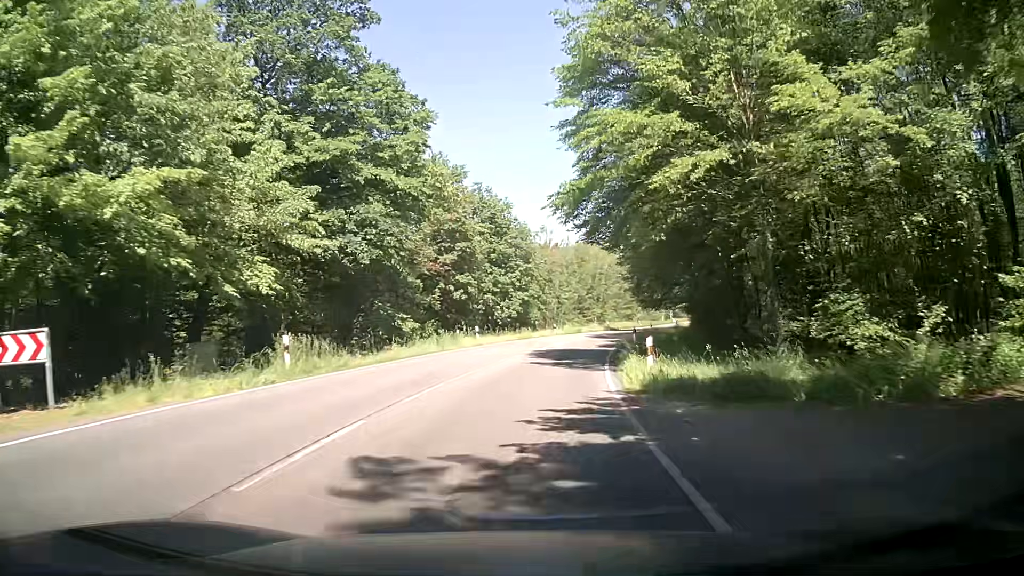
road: secondary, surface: asphalt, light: Day
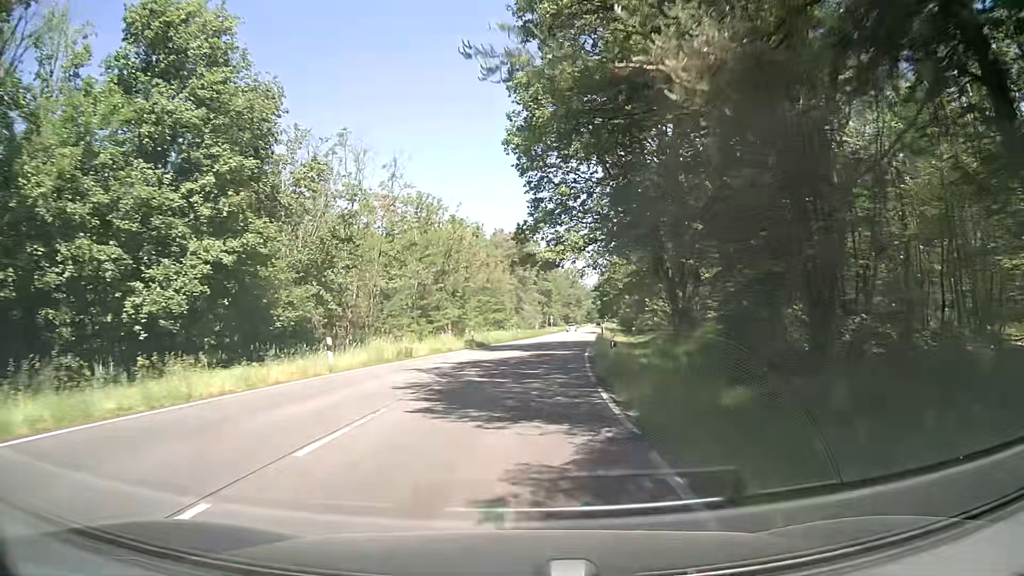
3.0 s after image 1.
(+4.1, +40.3) m; +12°
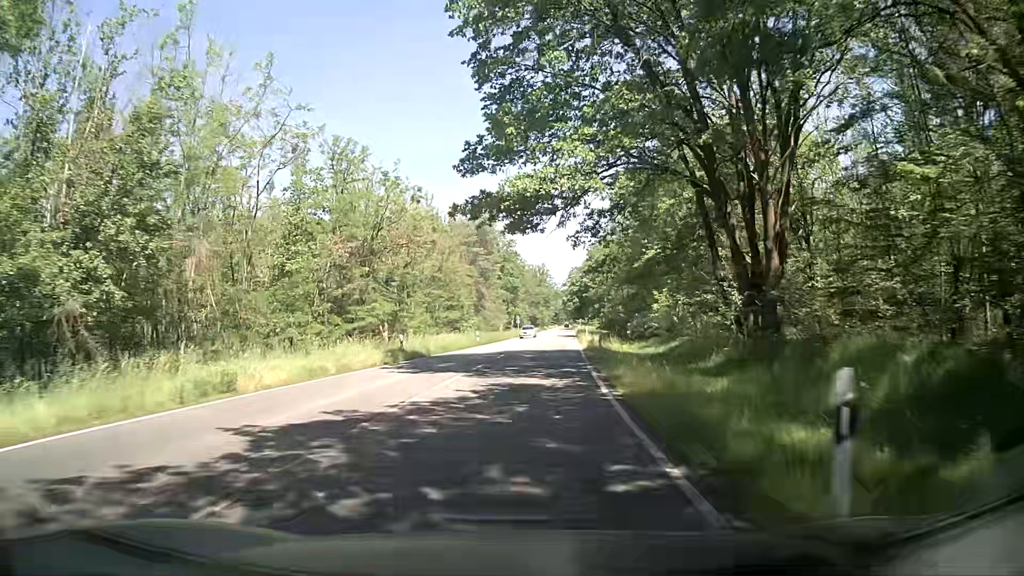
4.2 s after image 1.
(+0.4, +16.2) m; +3°
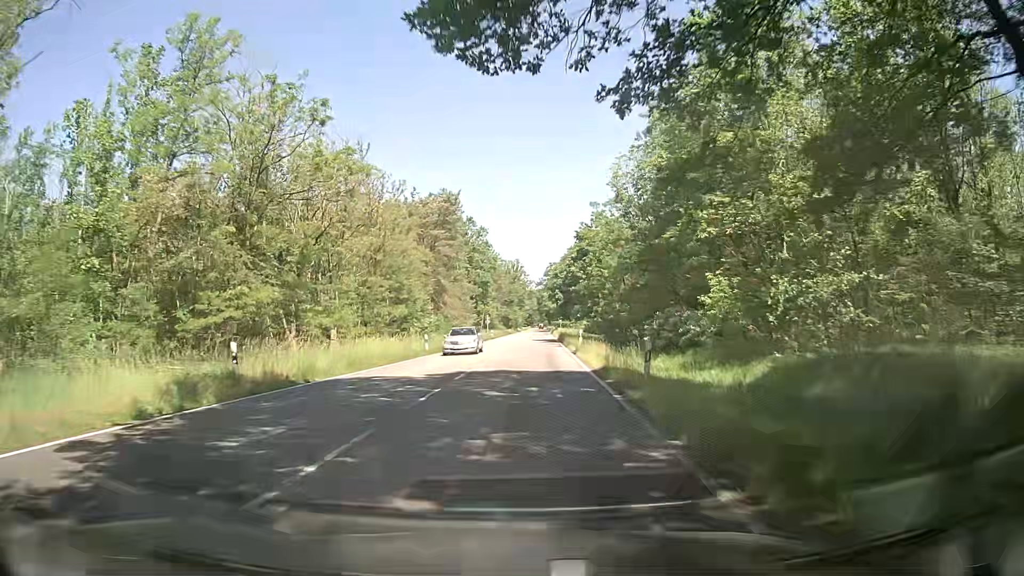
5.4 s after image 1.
(+0.2, +16.2) m; +2°
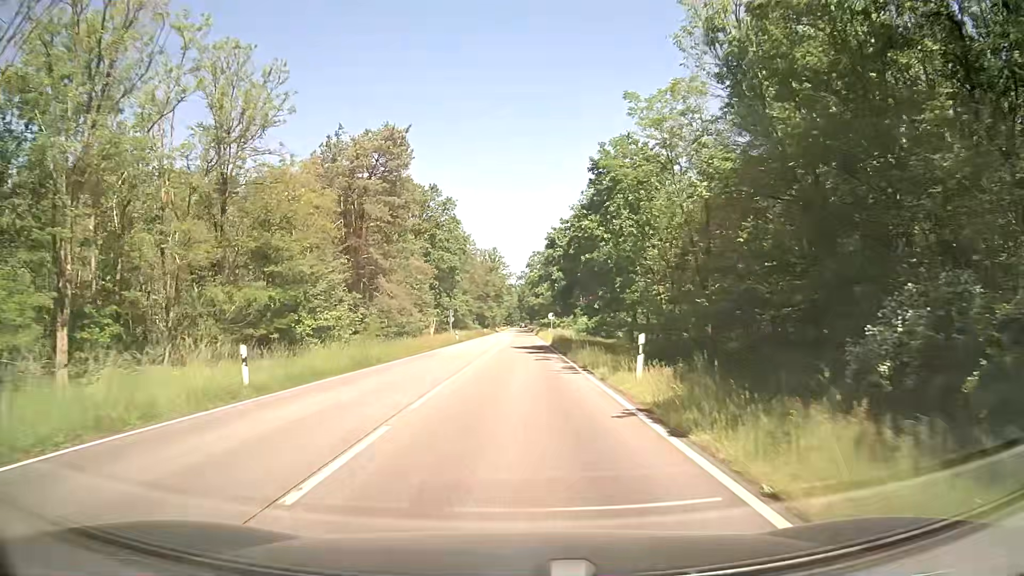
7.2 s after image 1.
(+0.6, +24.2) m; +2°
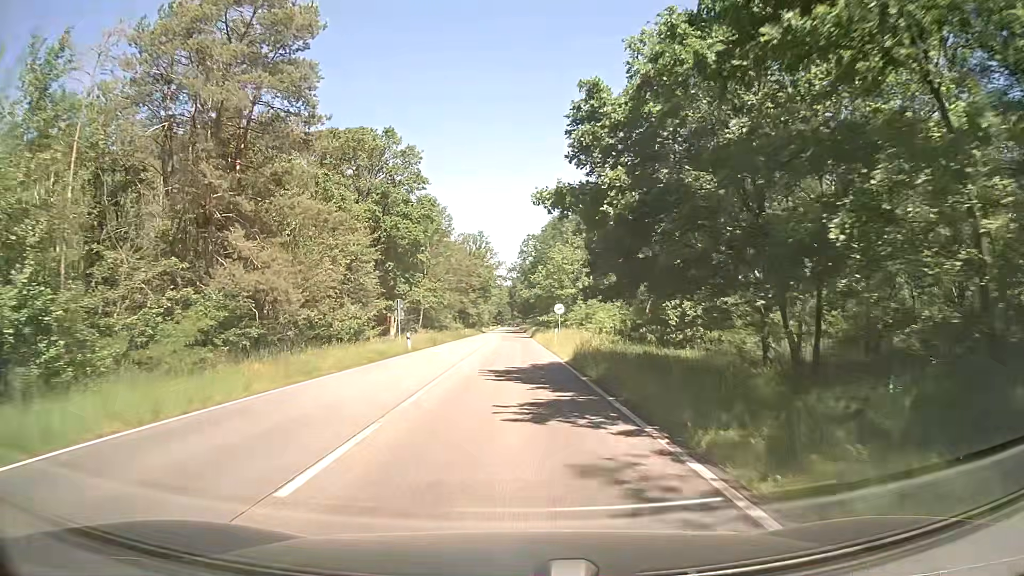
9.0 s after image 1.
(+0.2, +24.2) m; +1°
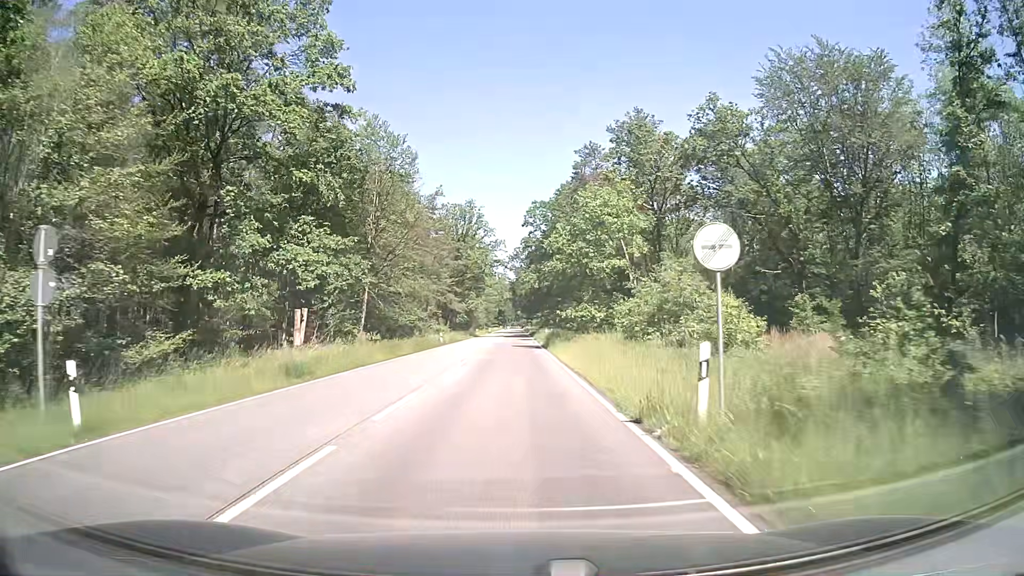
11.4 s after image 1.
(-0.1, +32.3) m; 0°
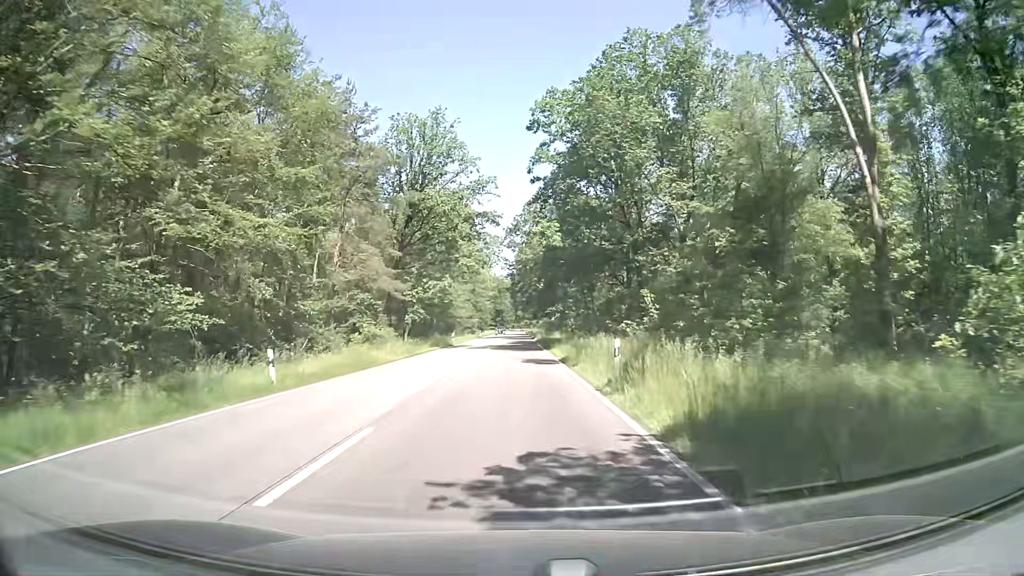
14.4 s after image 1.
(-0.2, +41.1) m; 0°
(0, +10) (0, +20) (0, +30) (0, +40) (0, +50) (0, +60) (0, +70) (0, +80) (0, +90) (0, +100) m
